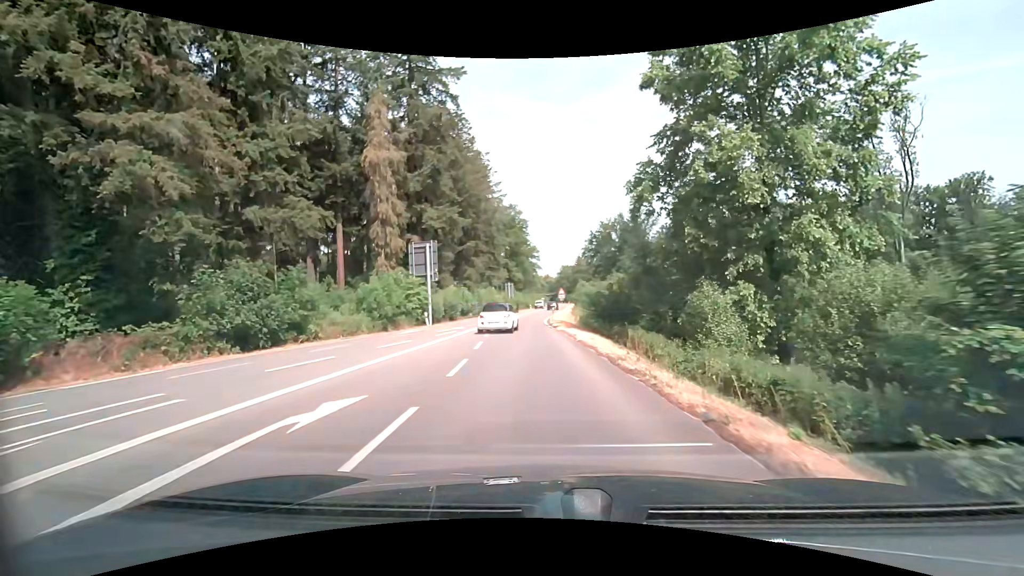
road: secondary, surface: asphalt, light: Day
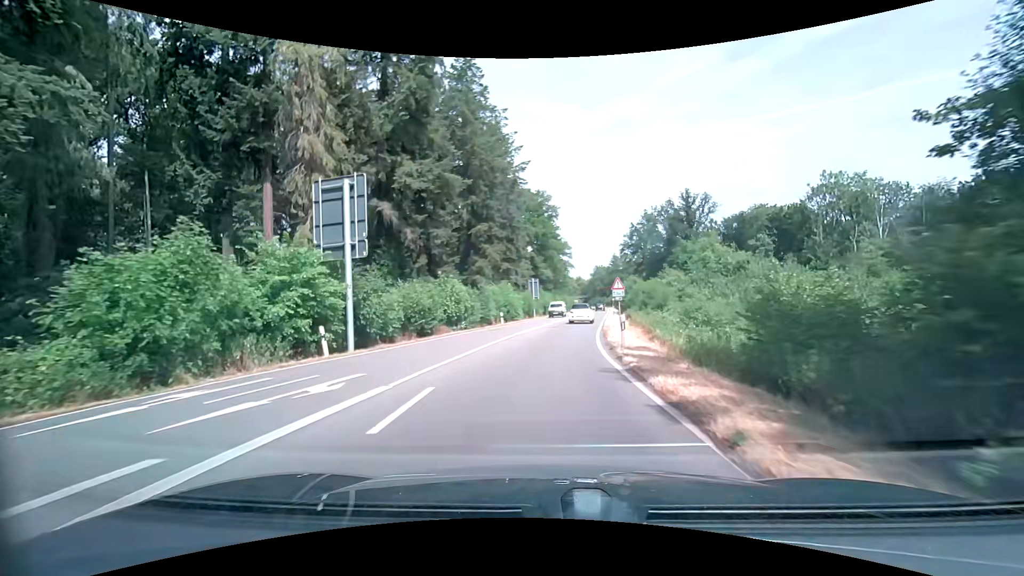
(-0.7, +22.5) m; -3°
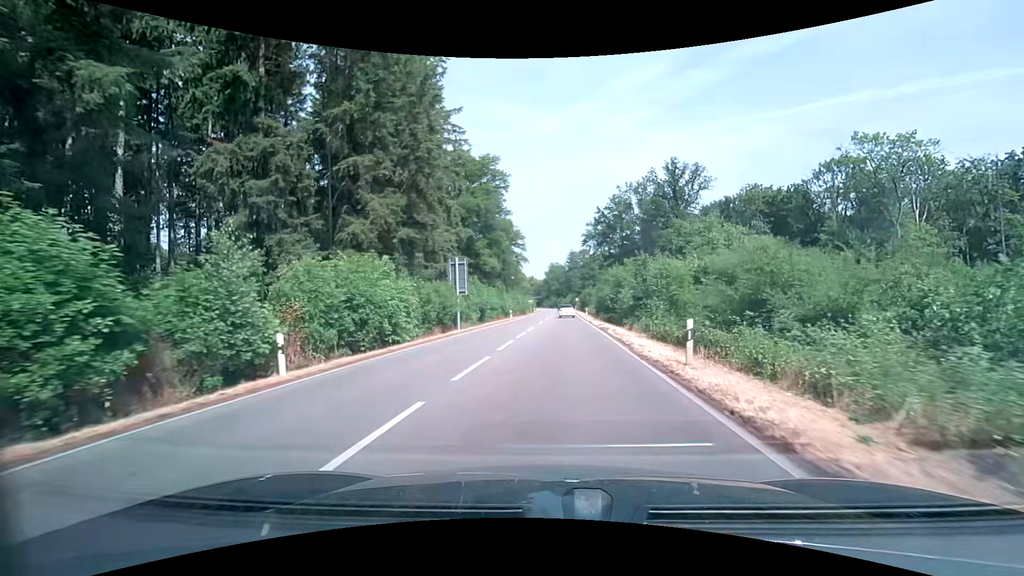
(+0.9, +30.4) m; +5°
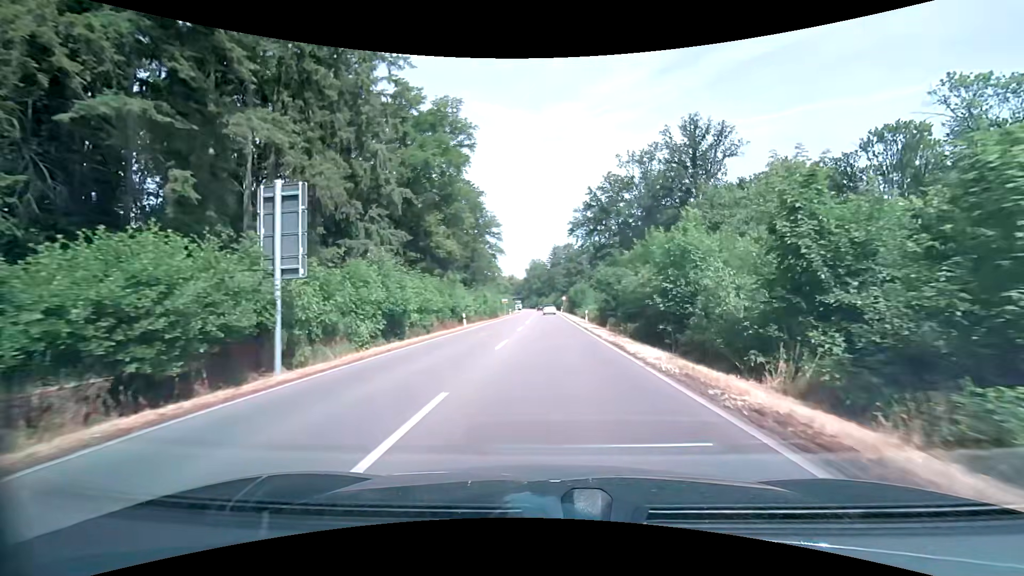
(+0.4, +23.3) m; +2°
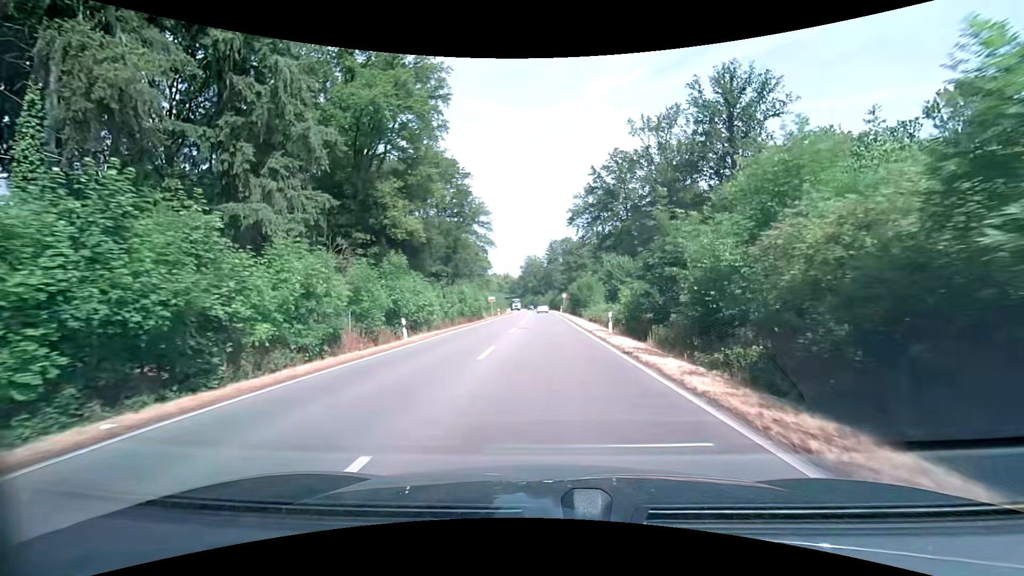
(+0.1, +15.3) m; +1°
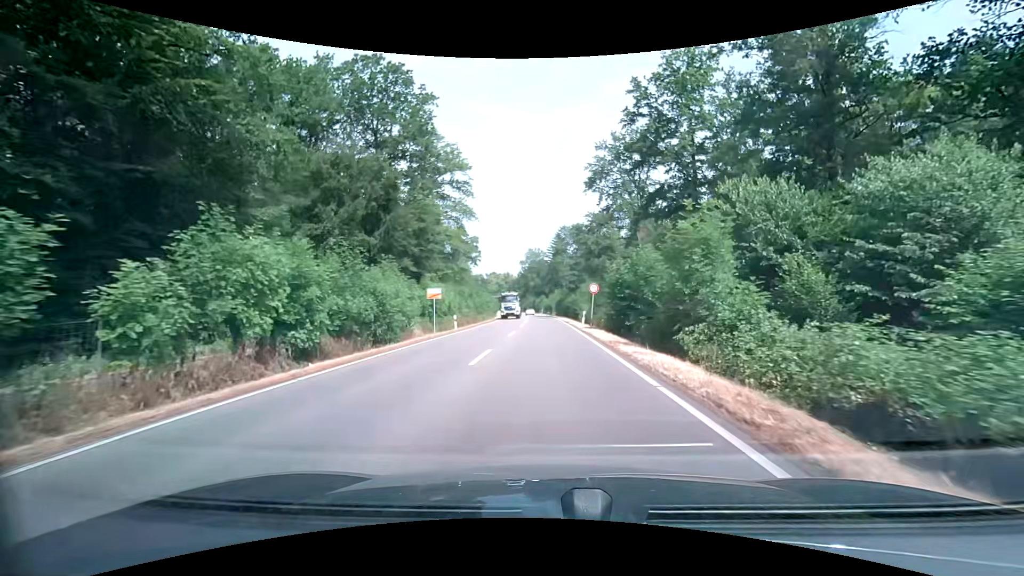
(-0.2, +36.9) m; -1°
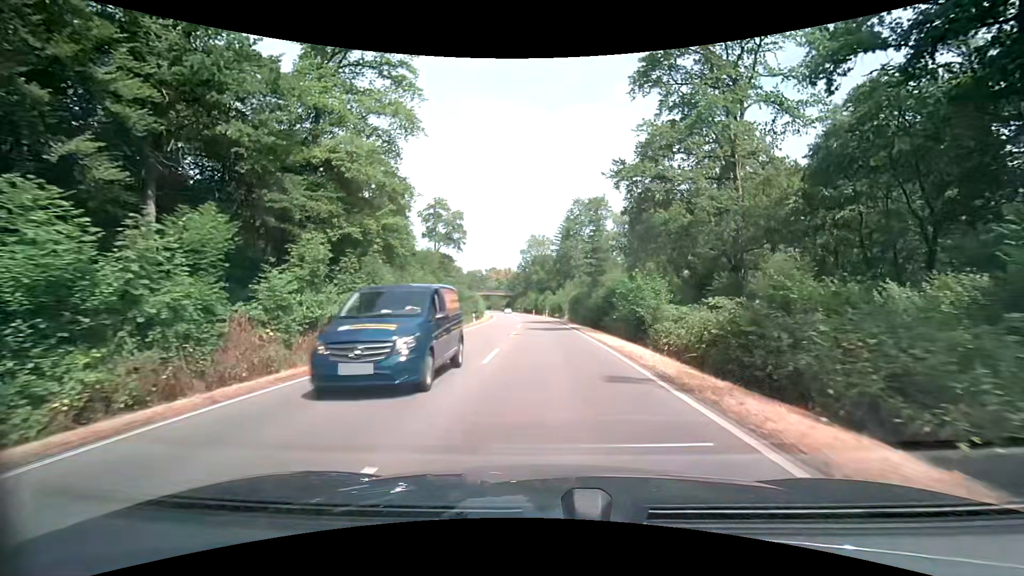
(0.0, +35.3) m; 0°
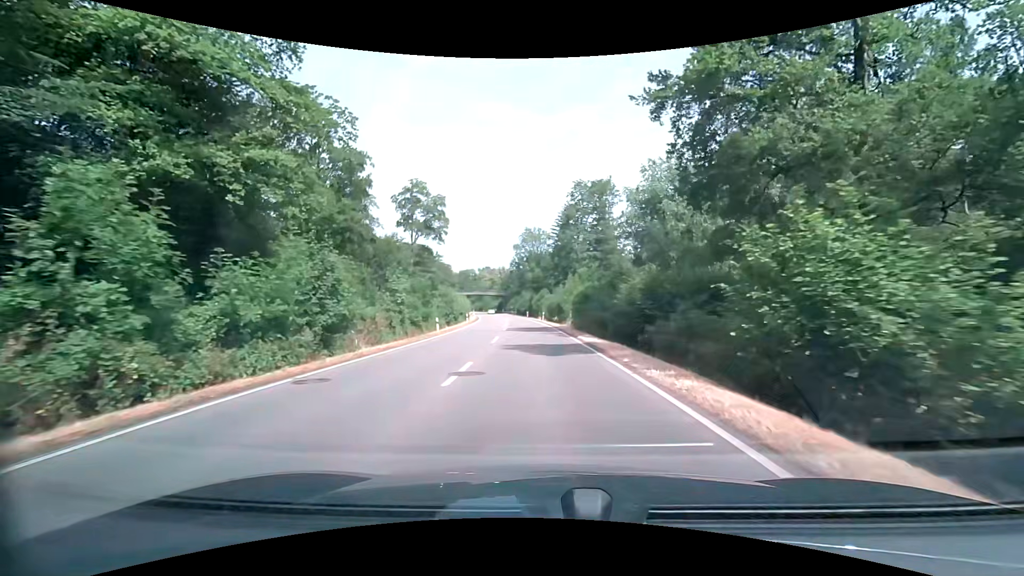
(0.0, +15.8) m; 0°
(0, +10) (0, +20) (0, +30) (-1, +40) (-1, +50) (-2, +60) (-3, +70) (-4, +80) (-5, +90) (-6, +100) m
